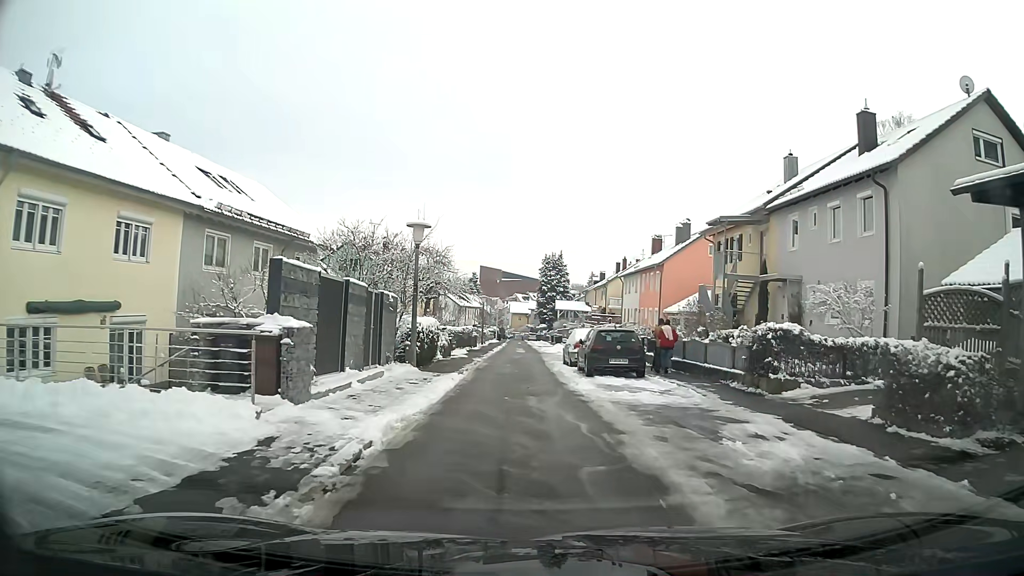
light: Day
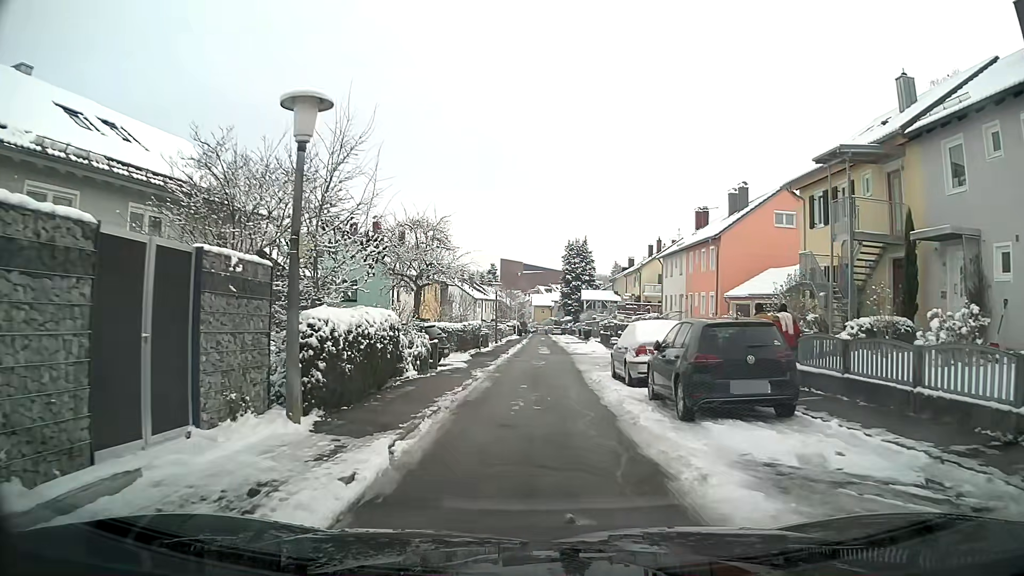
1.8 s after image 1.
(-0.2, +10.3) m; -2°
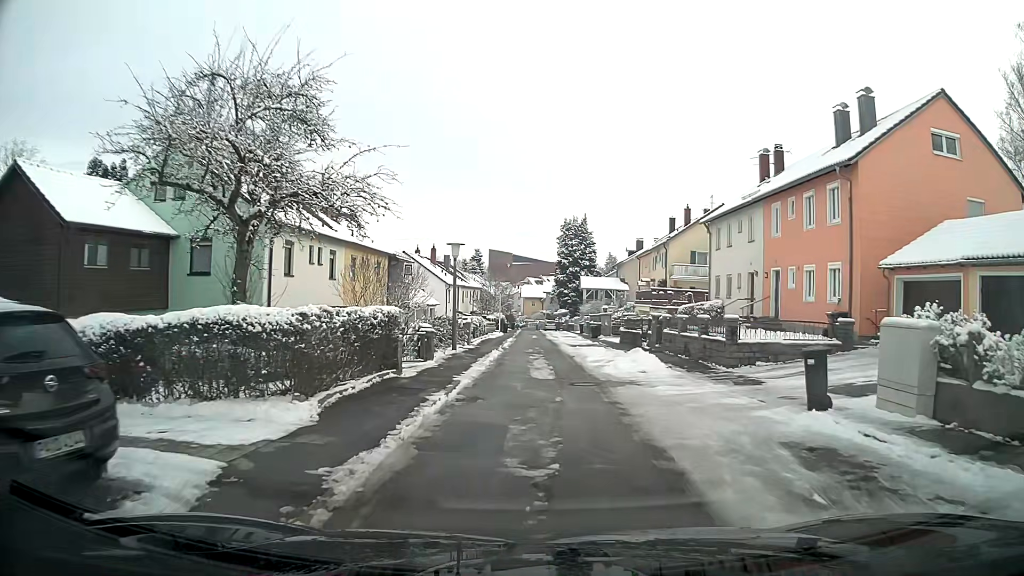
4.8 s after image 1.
(+0.2, +18.4) m; +1°
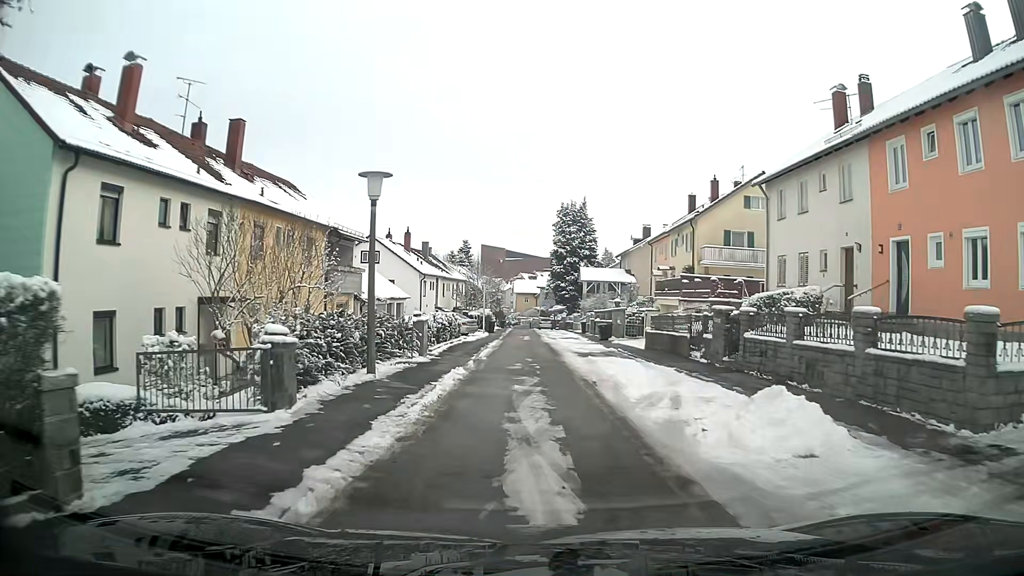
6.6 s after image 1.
(+0.1, +11.2) m; +1°
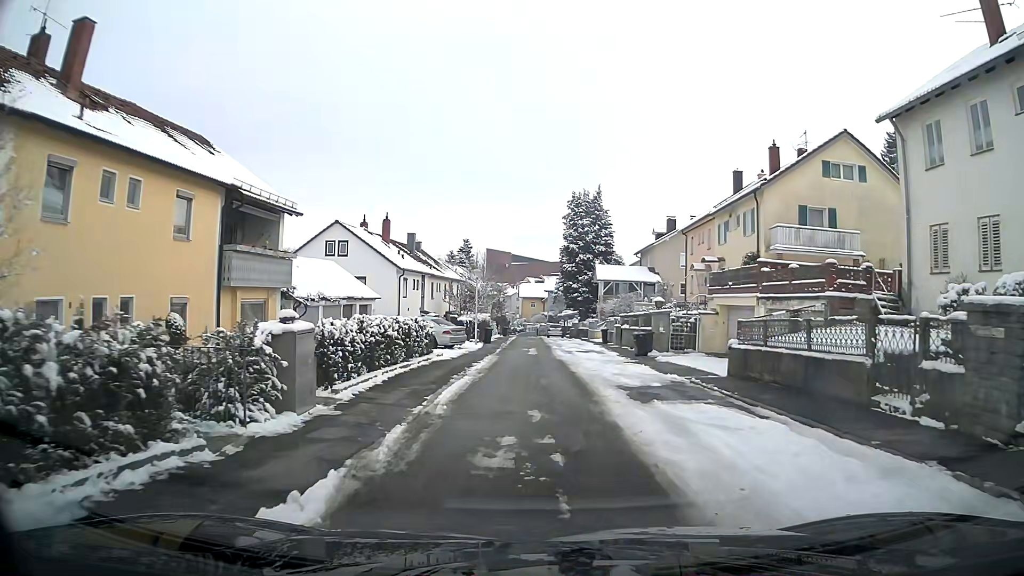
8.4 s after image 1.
(-0.1, +11.4) m; -1°
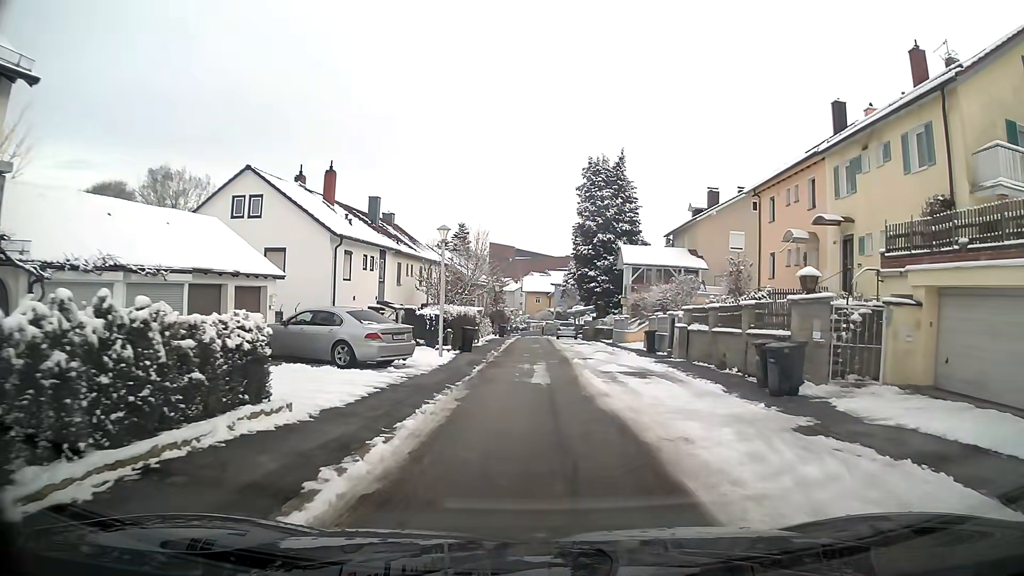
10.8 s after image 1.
(0.0, +15.4) m; 0°
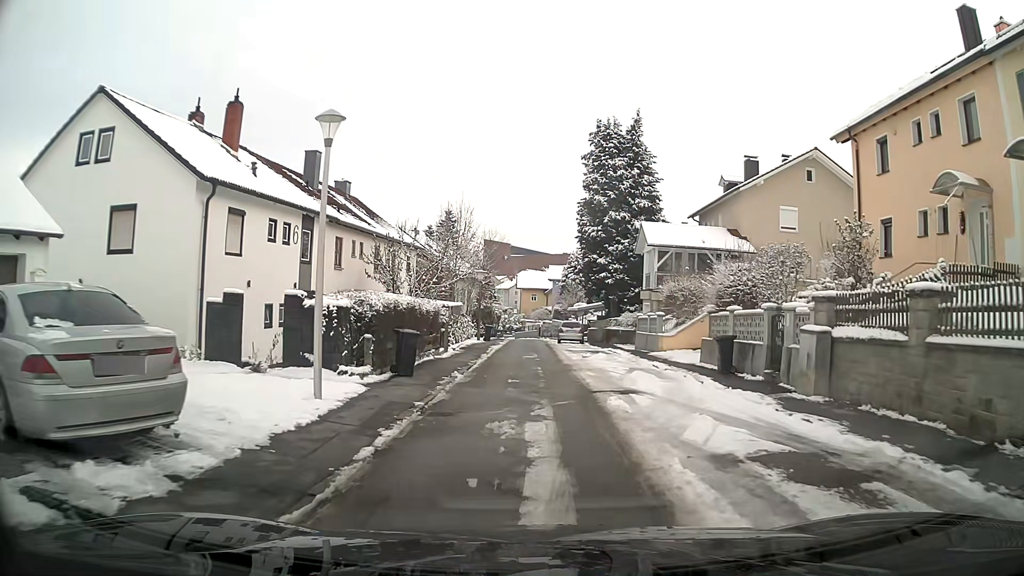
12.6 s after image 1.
(0.0, +11.6) m; 0°
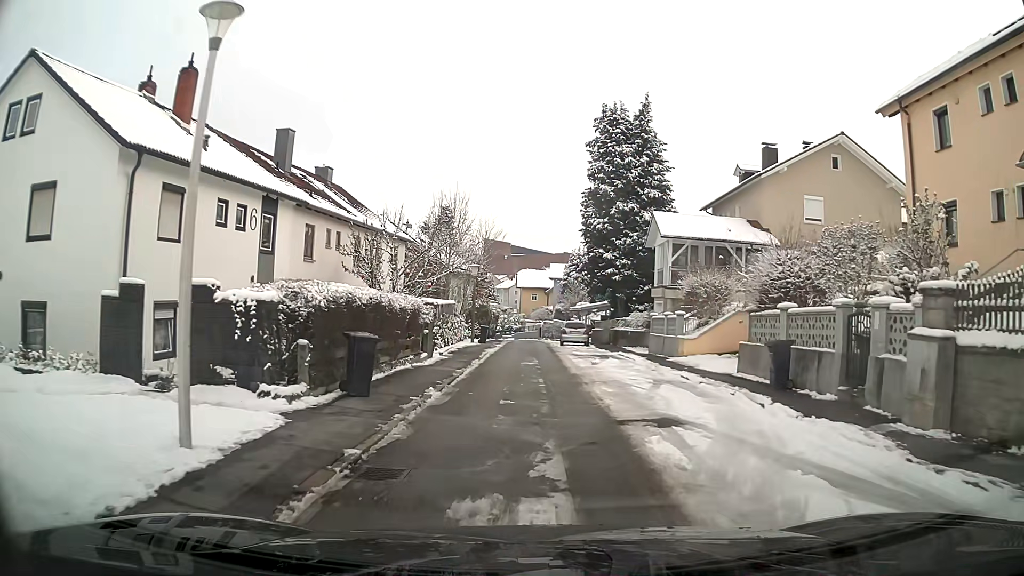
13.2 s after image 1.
(0.0, +3.8) m; 0°
